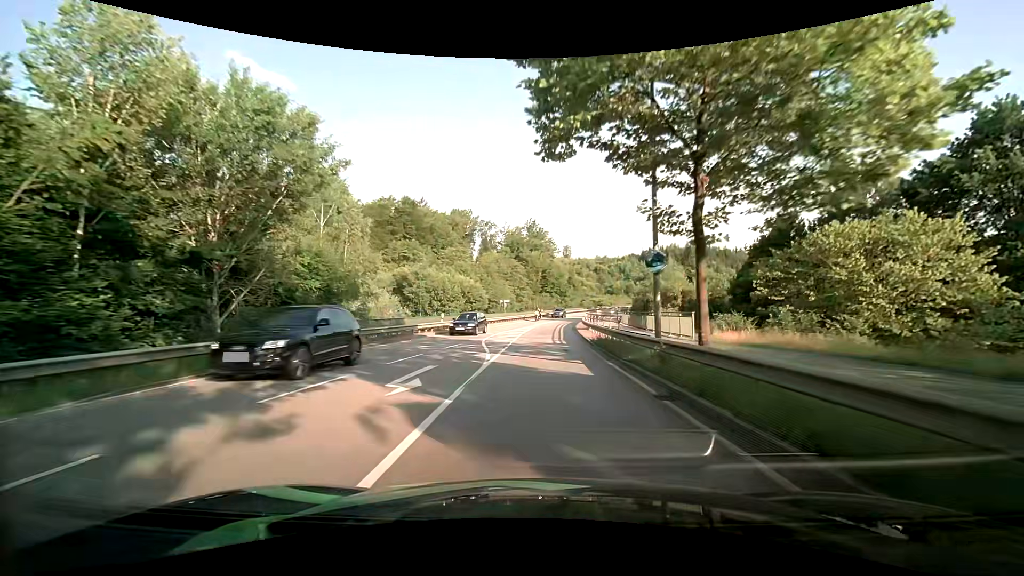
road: secondary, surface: asphalt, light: Day
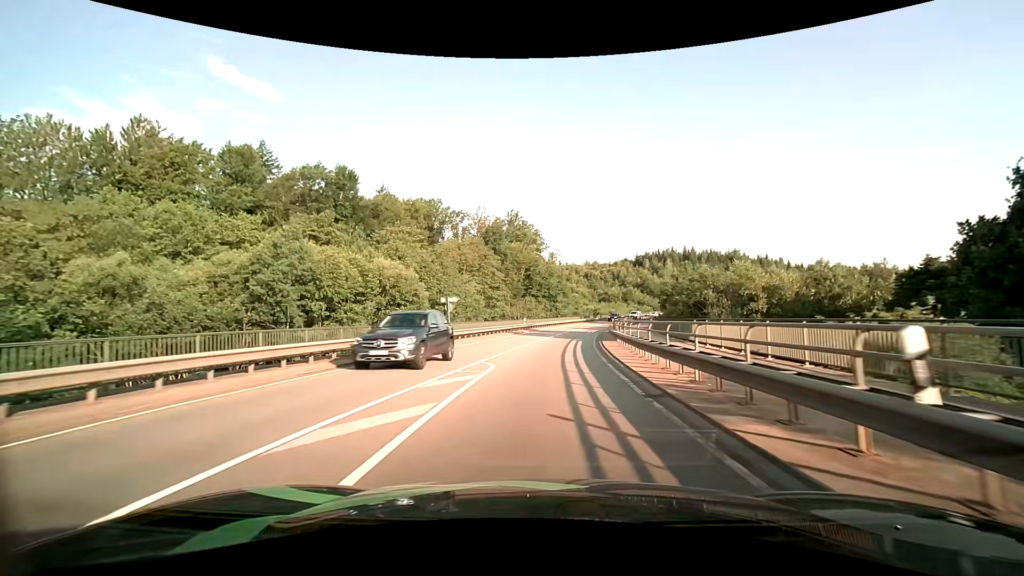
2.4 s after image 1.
(+0.2, +31.5) m; +1°
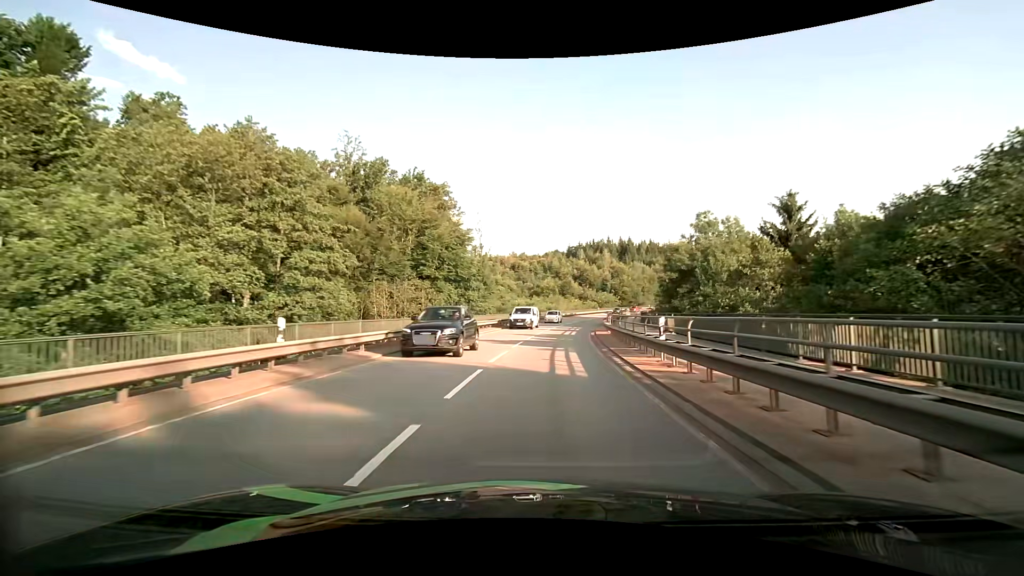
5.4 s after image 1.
(+2.7, +39.9) m; +9°
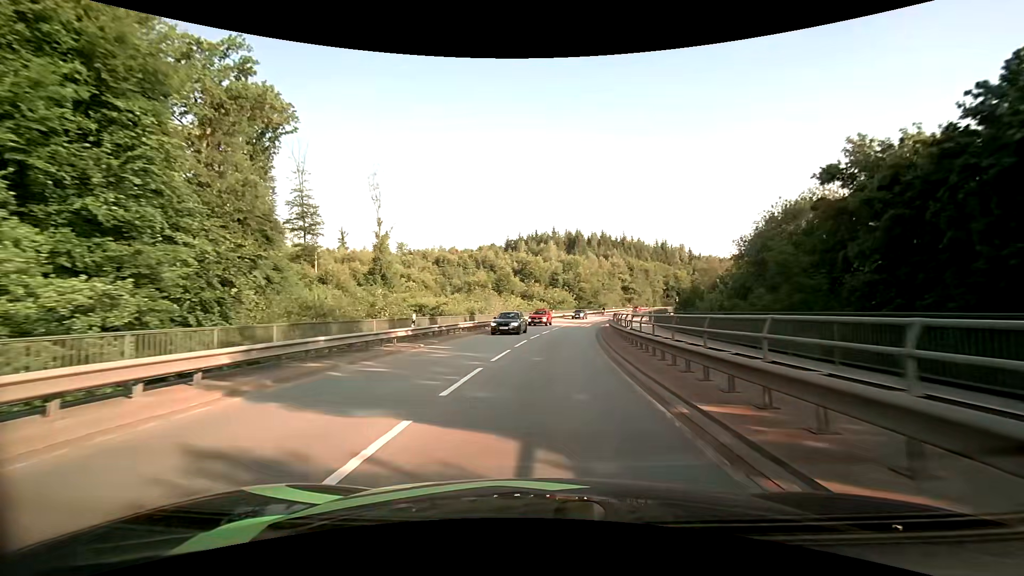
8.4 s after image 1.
(+2.4, +41.8) m; +7°
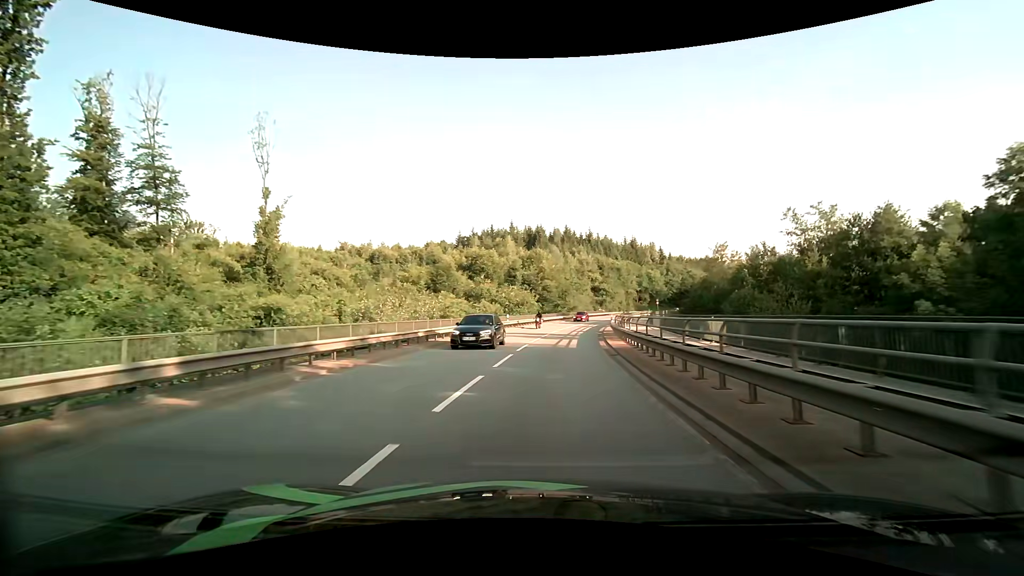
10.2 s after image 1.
(+1.0, +24.9) m; +4°
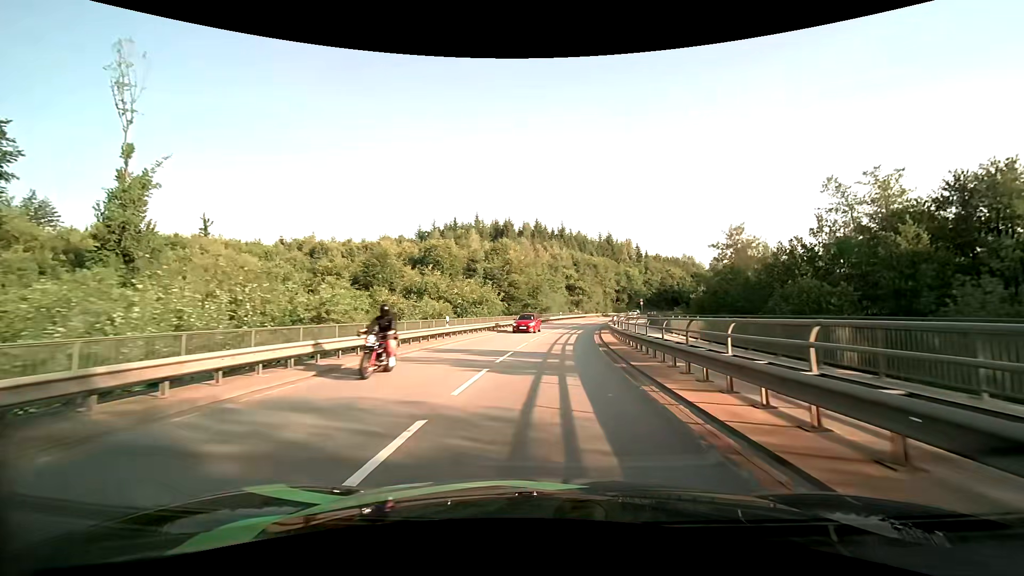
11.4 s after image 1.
(+0.5, +16.6) m; +3°
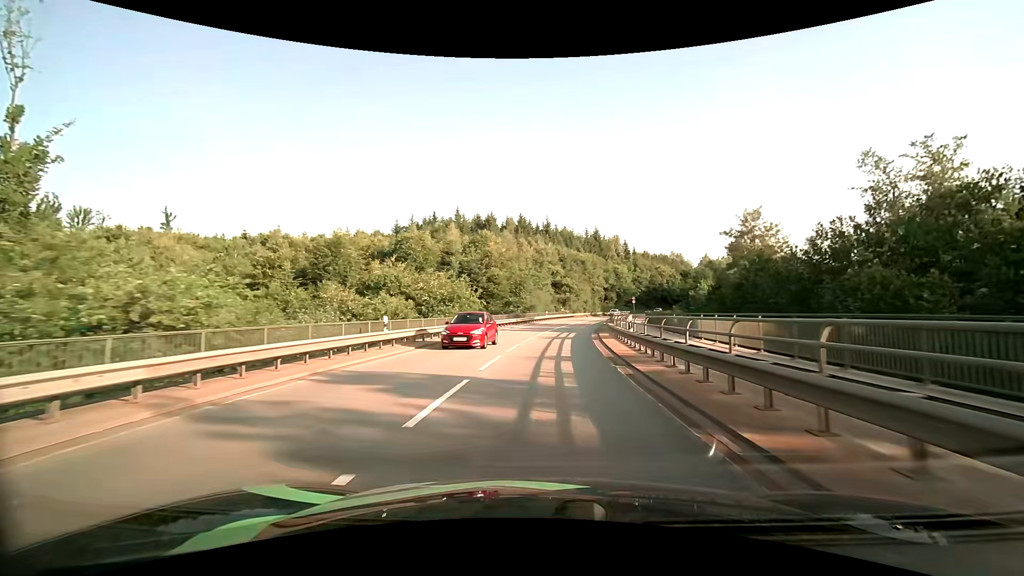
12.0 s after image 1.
(+0.2, +8.4) m; +2°
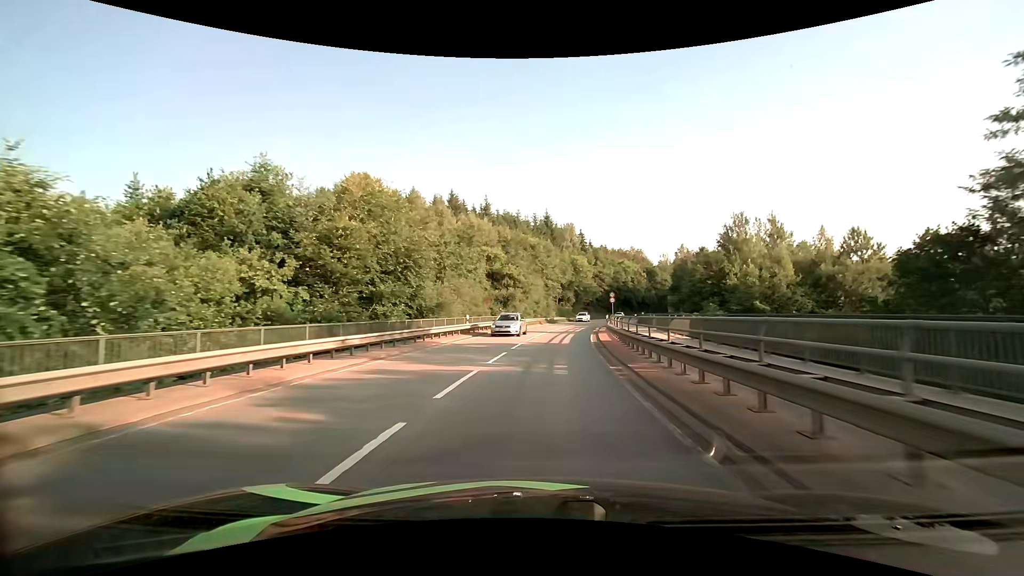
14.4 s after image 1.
(+1.8, +33.8) m; +6°
(0, +10) (+1, +20) (+1, +30) (+2, +40) (+4, +50) (+6, +60) (+8, +69) (+10, +79) (+13, +89) (+16, +98) m
